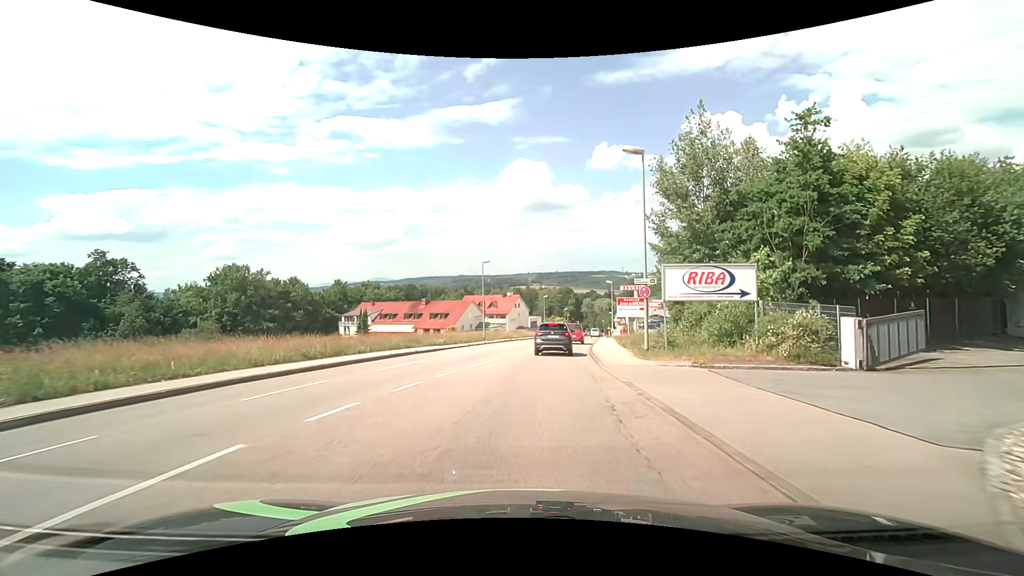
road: tertiary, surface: asphalt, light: Day
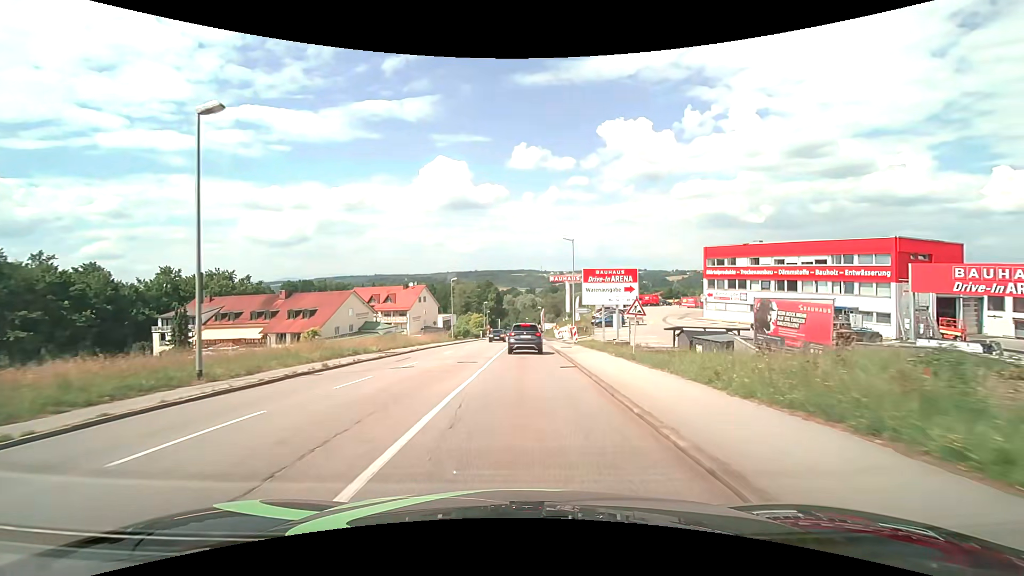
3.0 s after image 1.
(+3.3, +35.0) m; +10°
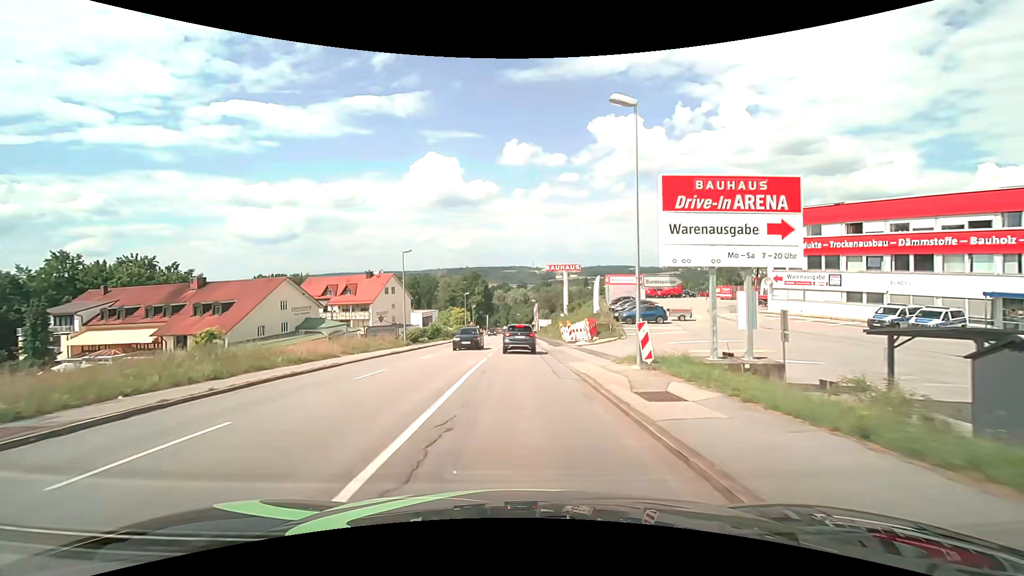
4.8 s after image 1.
(+0.4, +22.5) m; +2°
